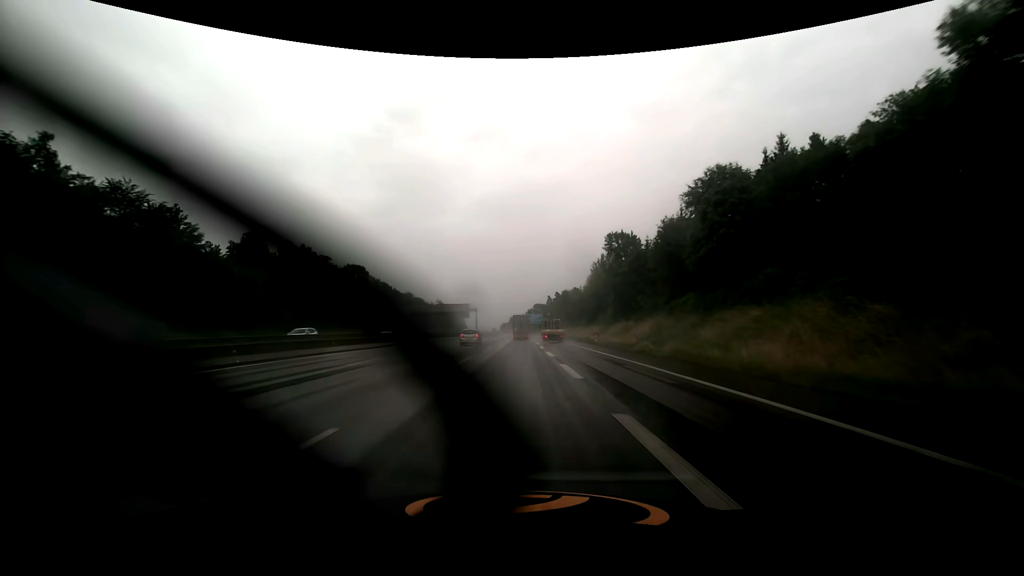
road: motorway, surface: asphalt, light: Day
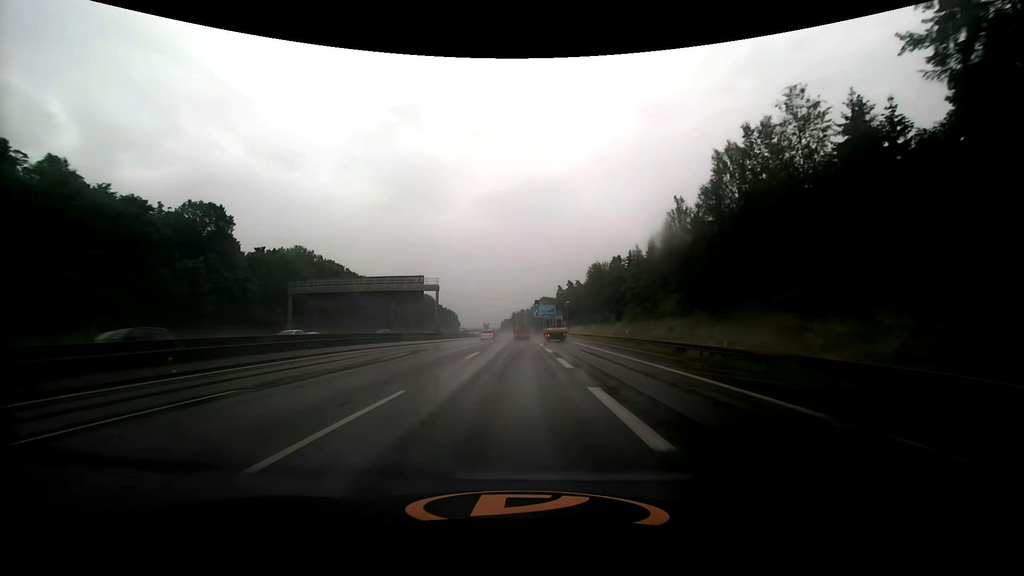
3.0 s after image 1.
(-0.6, +67.8) m; -1°
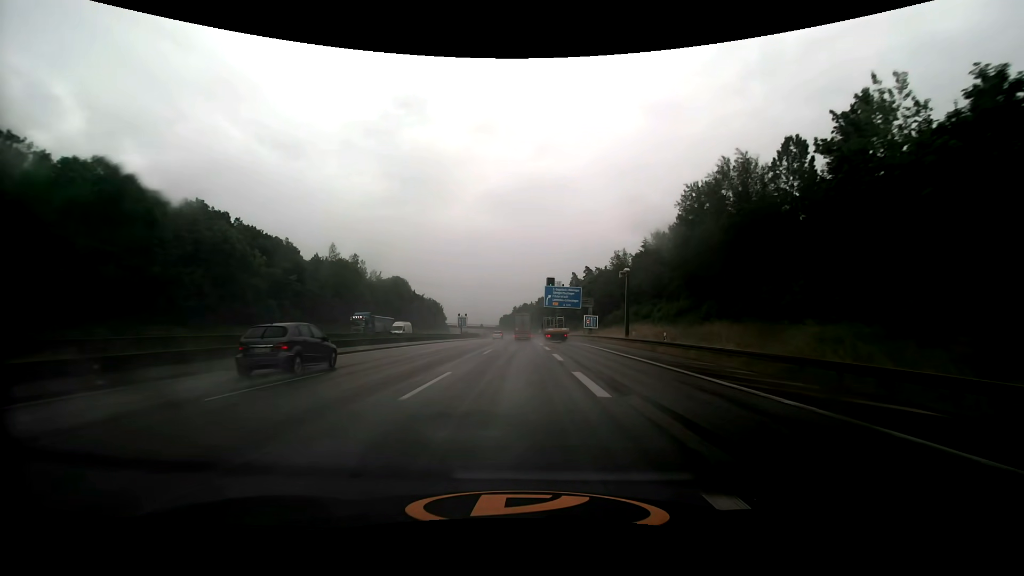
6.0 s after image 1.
(-0.3, +67.1) m; 0°
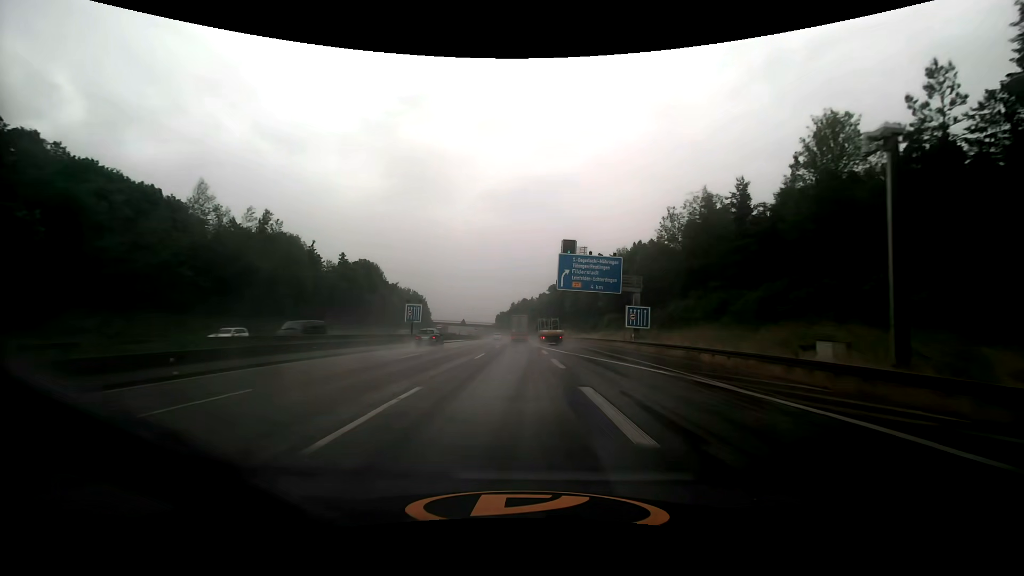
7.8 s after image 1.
(0.0, +39.9) m; 0°
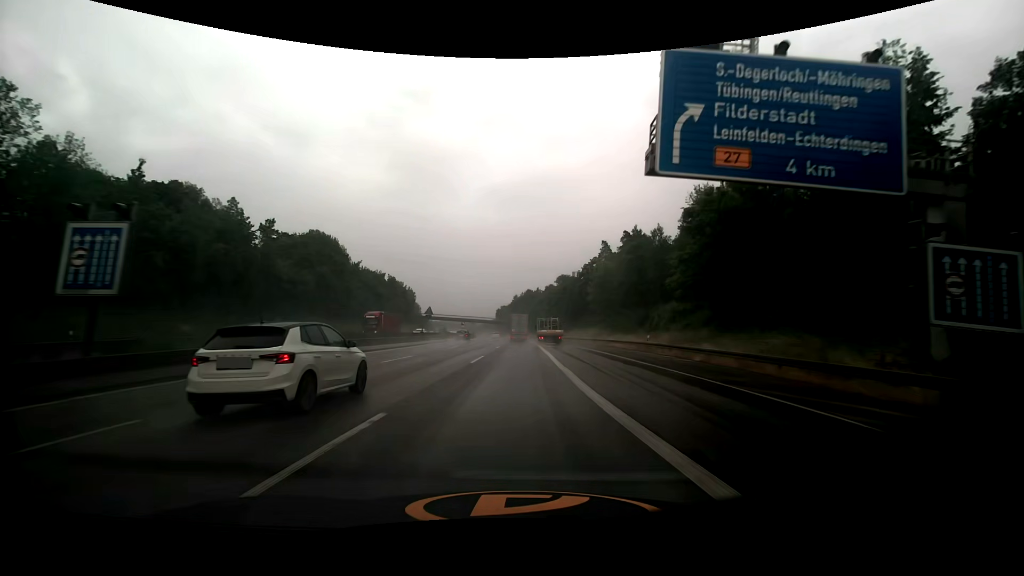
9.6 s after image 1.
(-0.2, +40.0) m; -1°
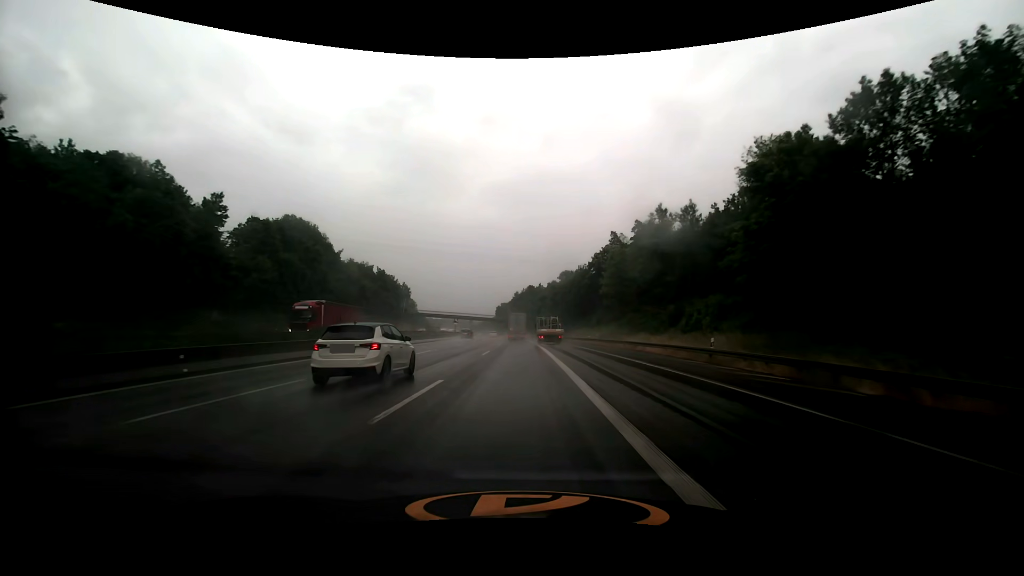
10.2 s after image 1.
(0.0, +13.3) m; 0°
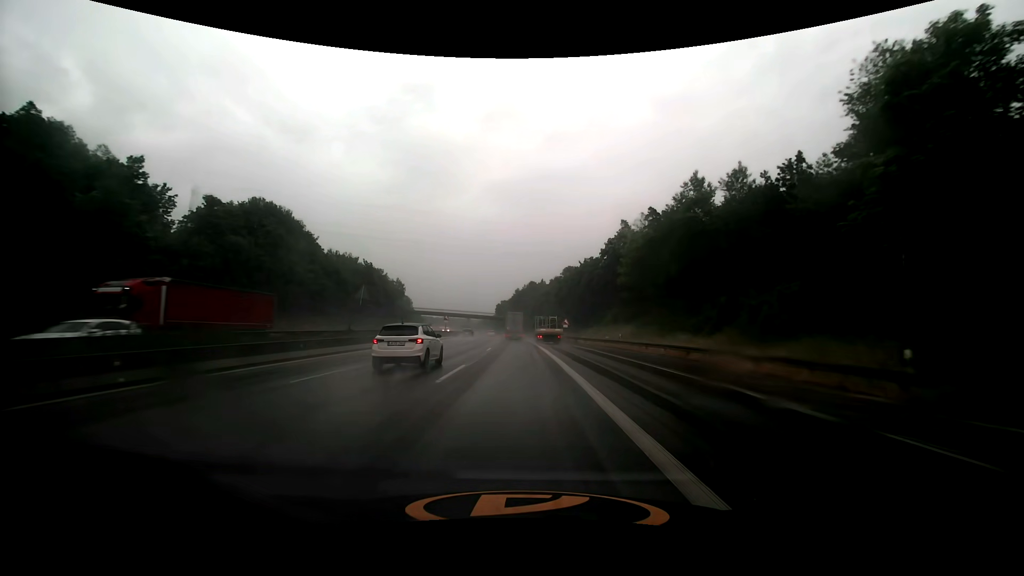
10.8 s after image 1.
(0.0, +13.2) m; 0°
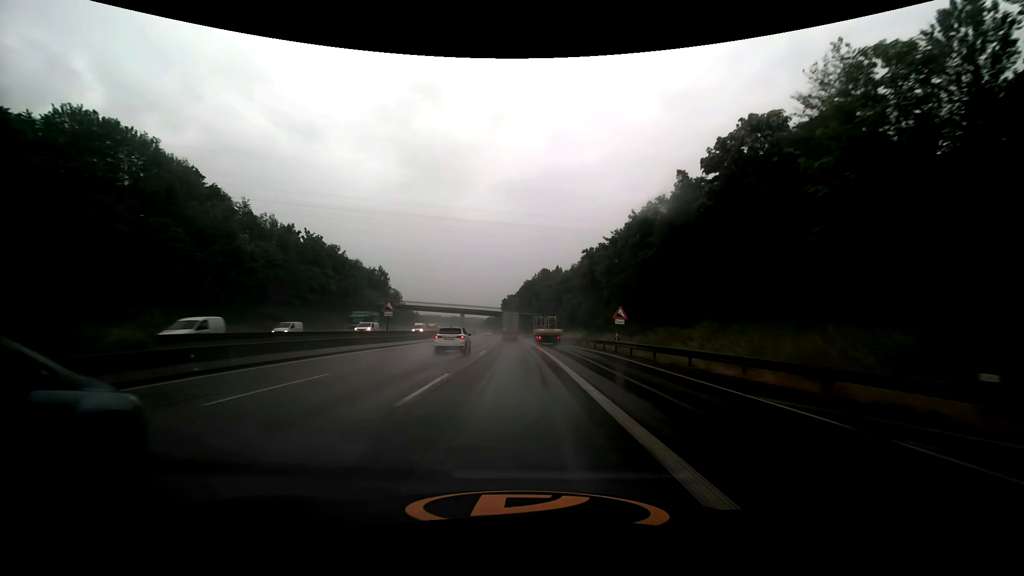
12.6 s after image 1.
(-0.3, +39.8) m; -1°
(0, +10) (0, +20) (0, +30) (-1, +40) (-1, +50) (-2, +60) (-2, +70) (-2, +80) (-3, +90) (-4, +100) m
